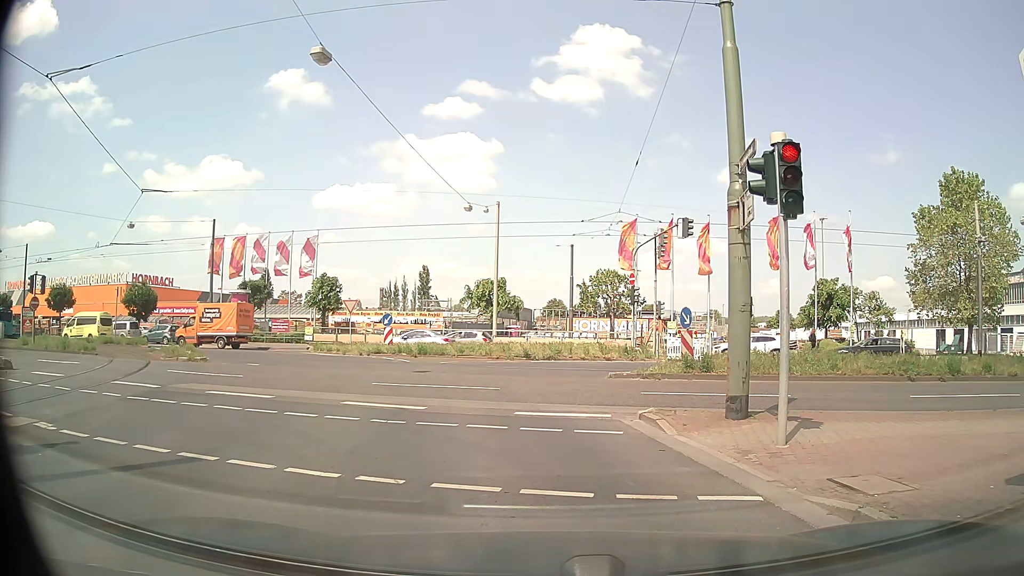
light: Day
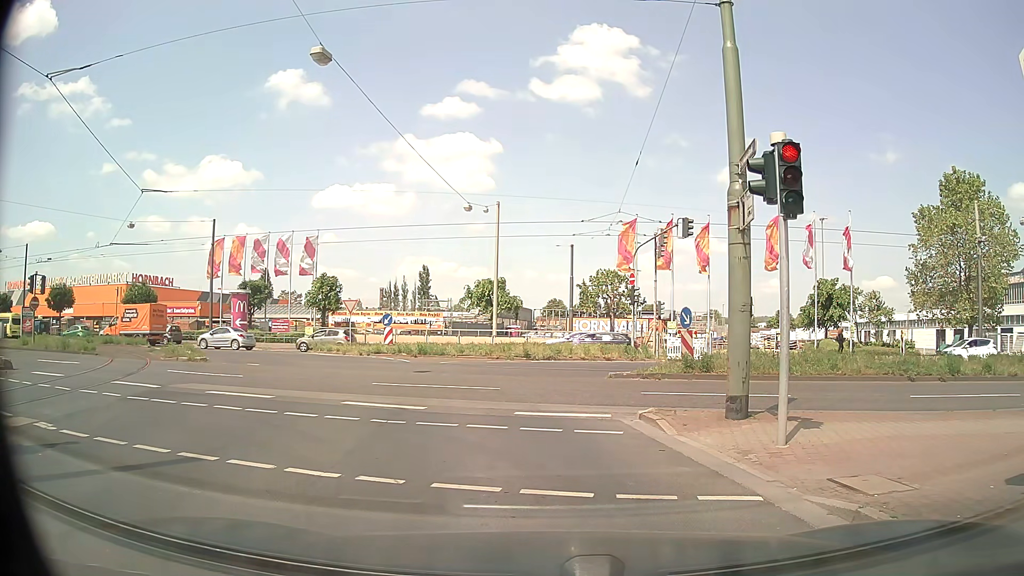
(0.0, 0.0) m; 0°
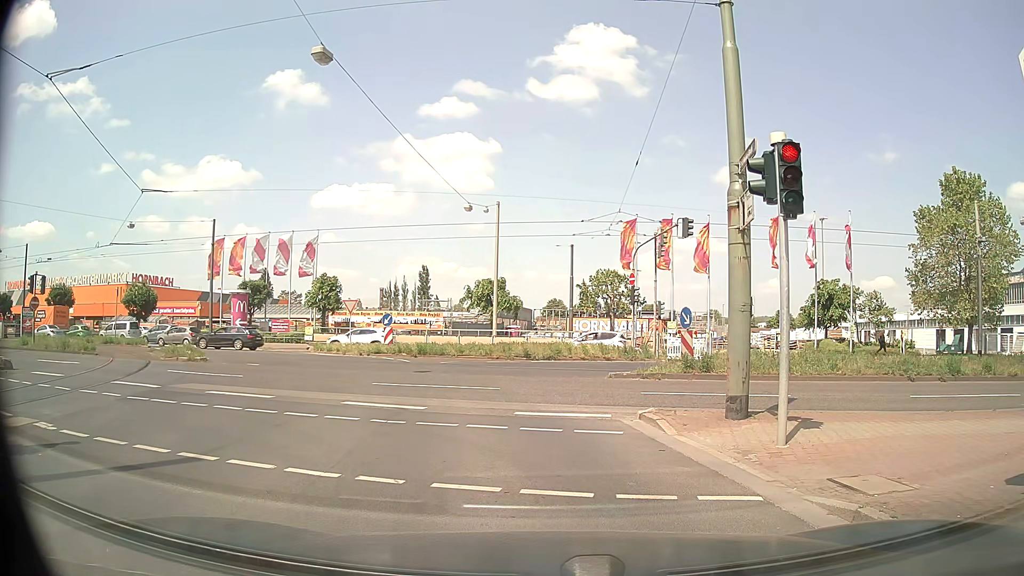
(0.0, 0.0) m; 0°
